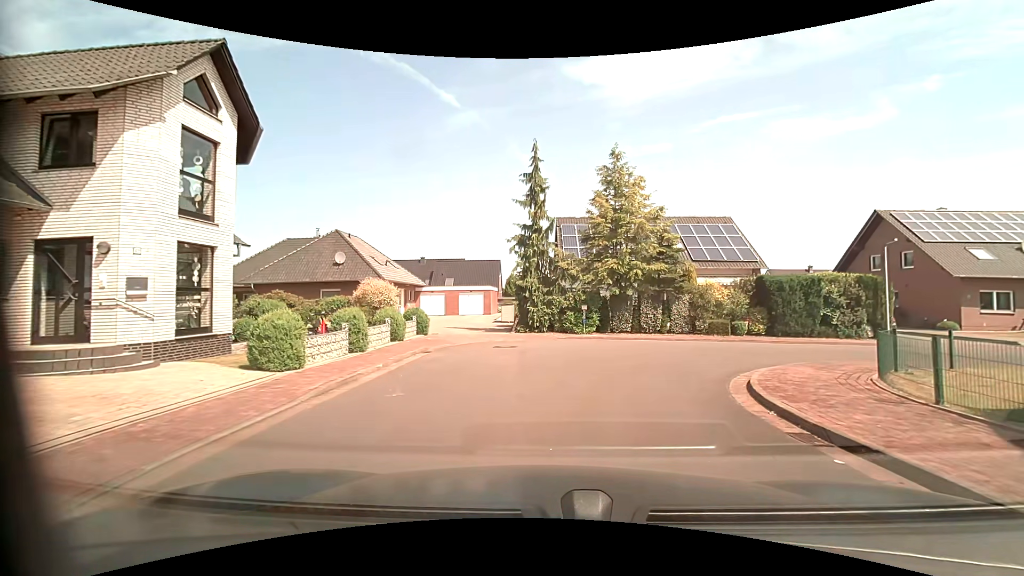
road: residential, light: Day
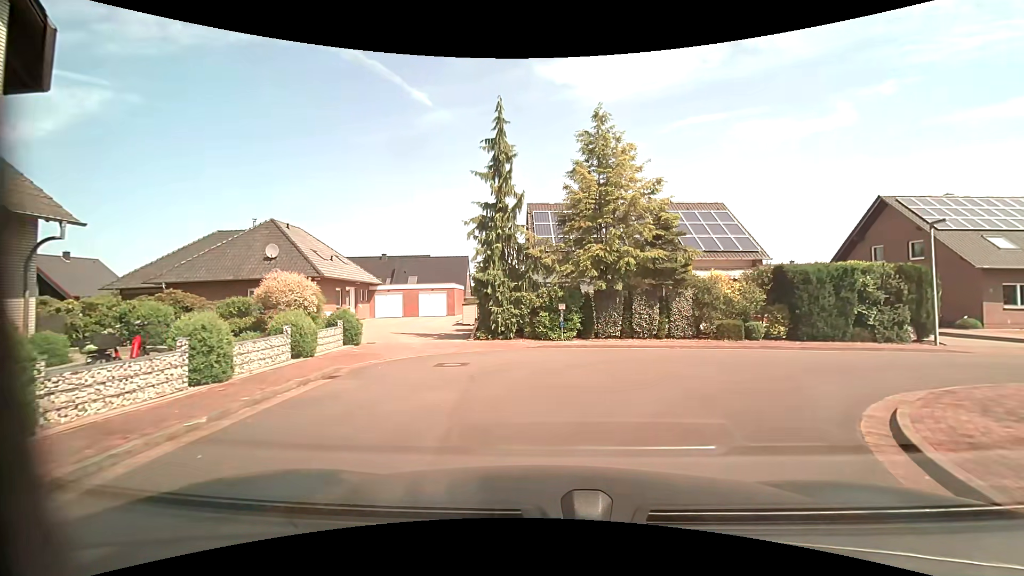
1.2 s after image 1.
(+0.1, +5.1) m; +1°
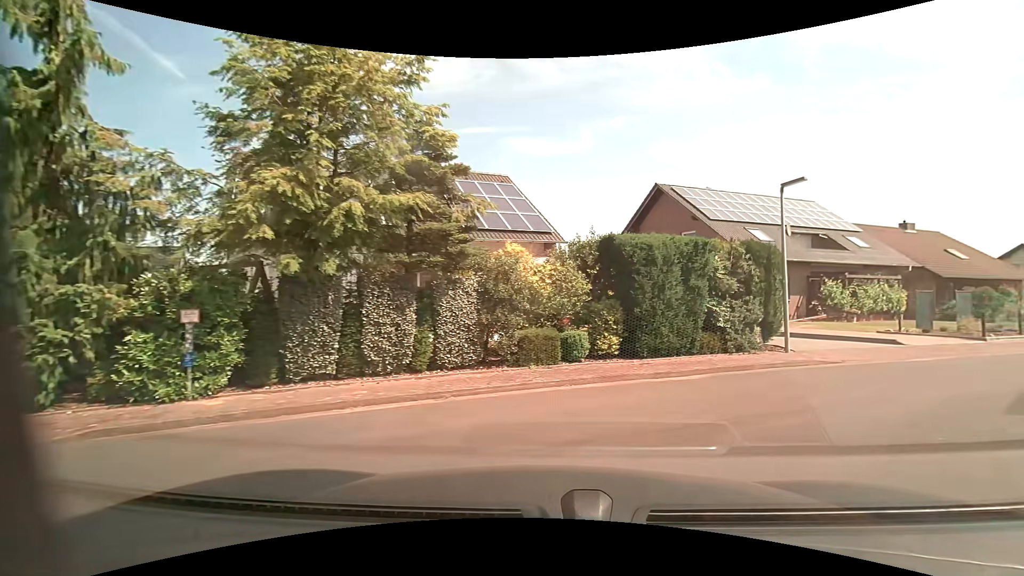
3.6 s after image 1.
(+1.7, +9.4) m; +25°
(+4, +9) (+13, +13) (+22, +18) (+31, +22) (+40, +27) (+48, +33) (+56, +39) (+65, +42) (+74, +46) (+83, +51) m
